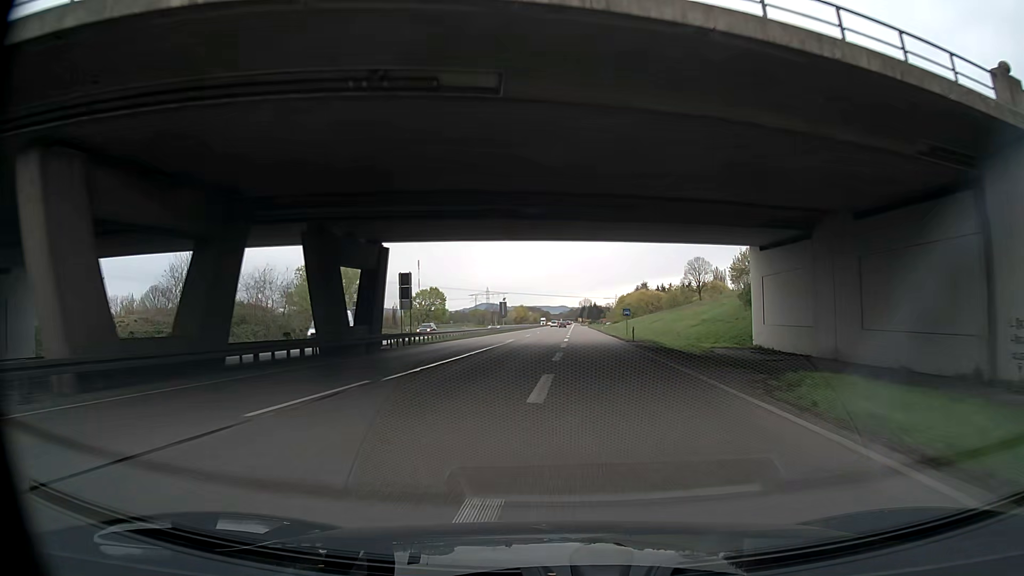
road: trunk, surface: asphalt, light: Day
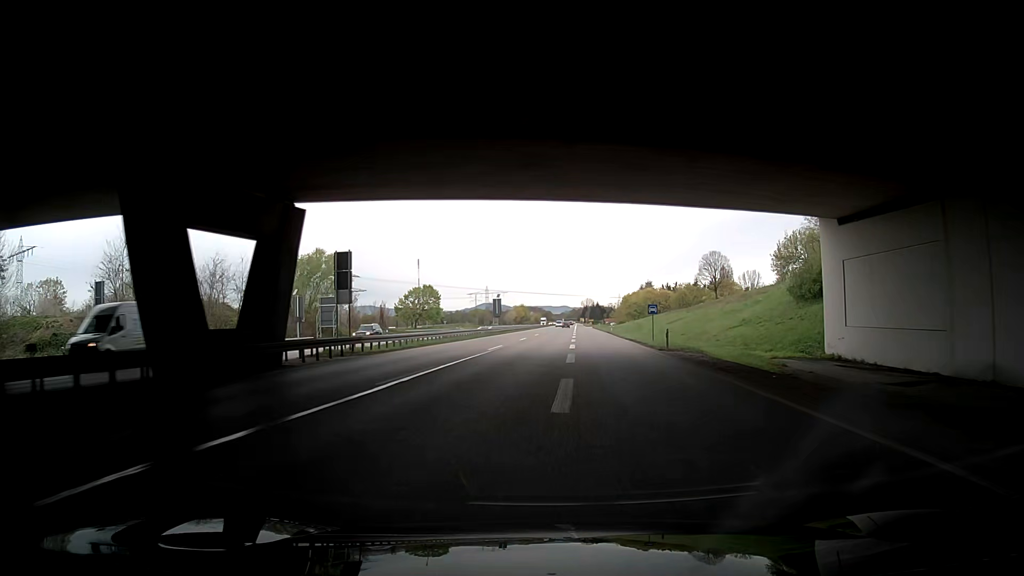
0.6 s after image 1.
(0.0, +13.4) m; 0°
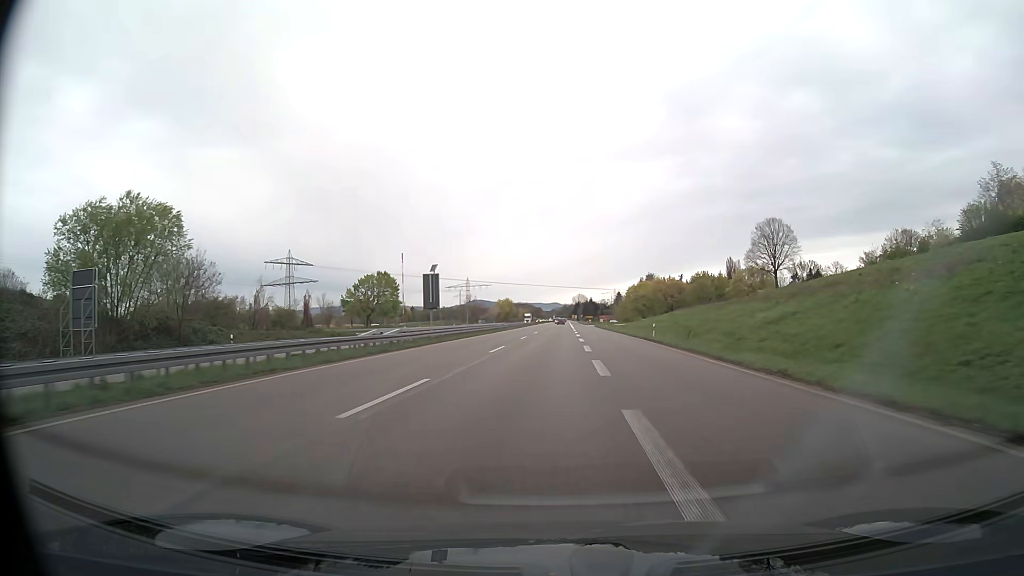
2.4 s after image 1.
(+0.5, +42.2) m; +1°
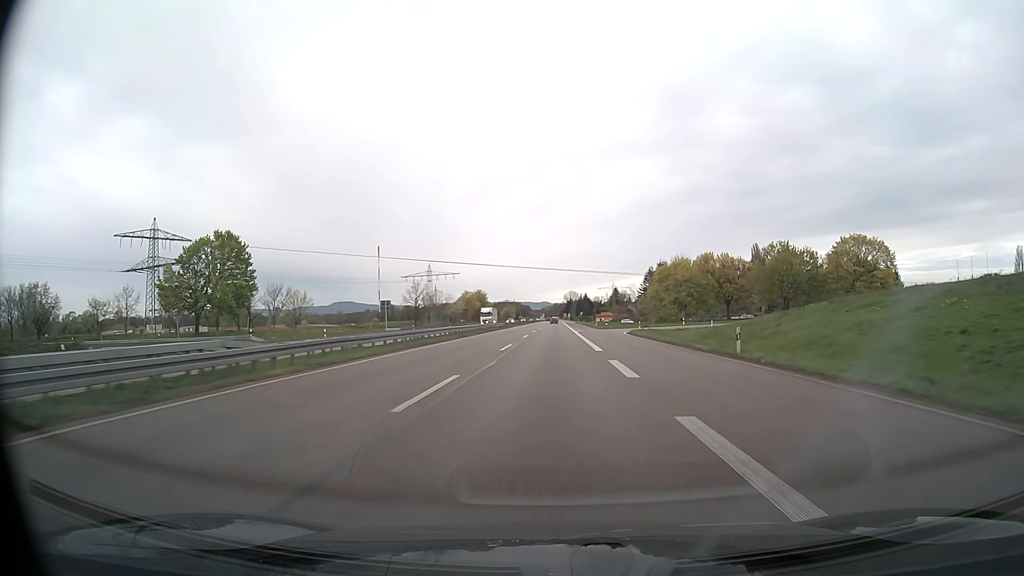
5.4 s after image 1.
(+0.8, +73.2) m; +1°
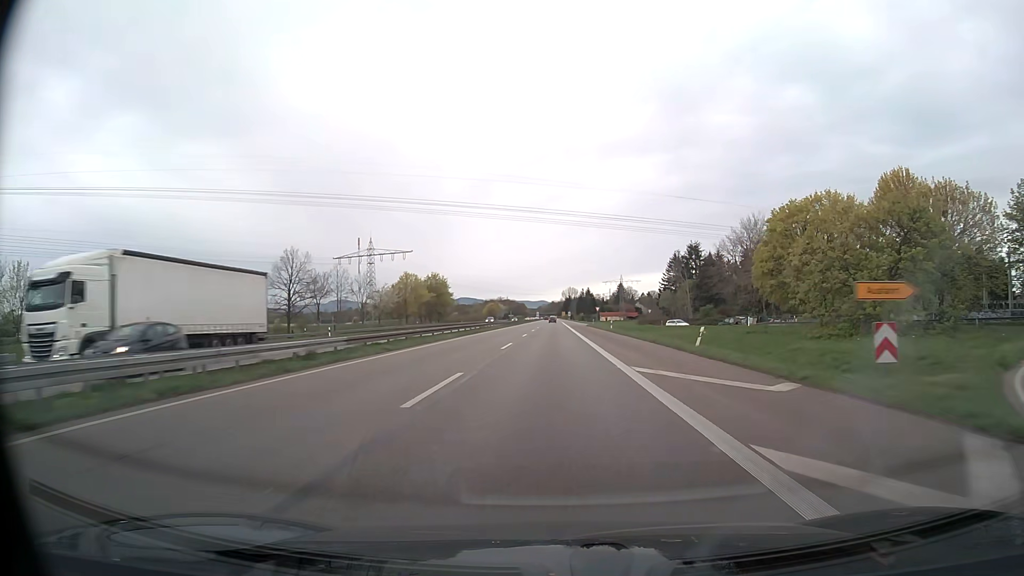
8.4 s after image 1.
(+0.1, +73.3) m; 0°
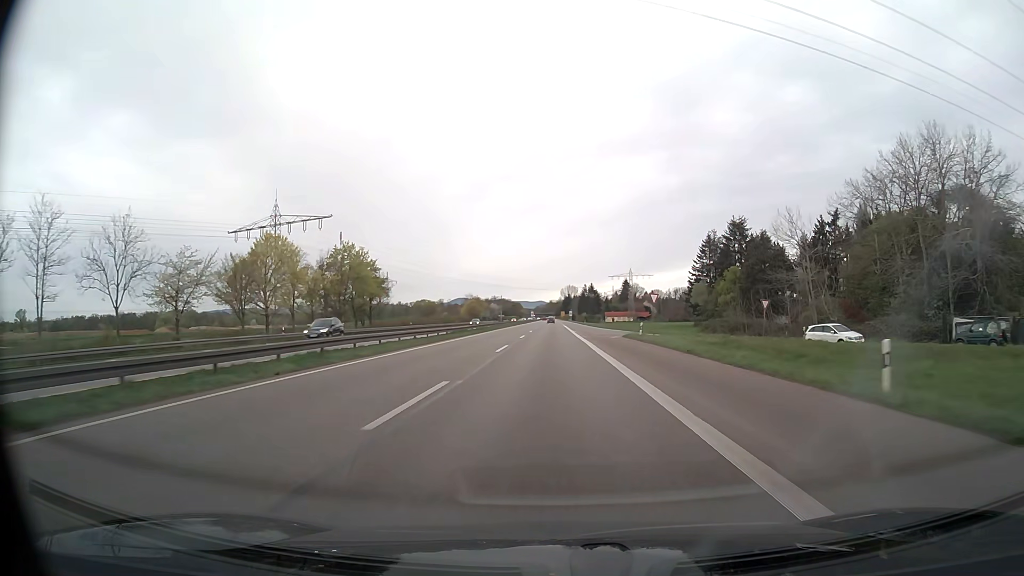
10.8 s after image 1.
(+0.1, +57.2) m; 0°
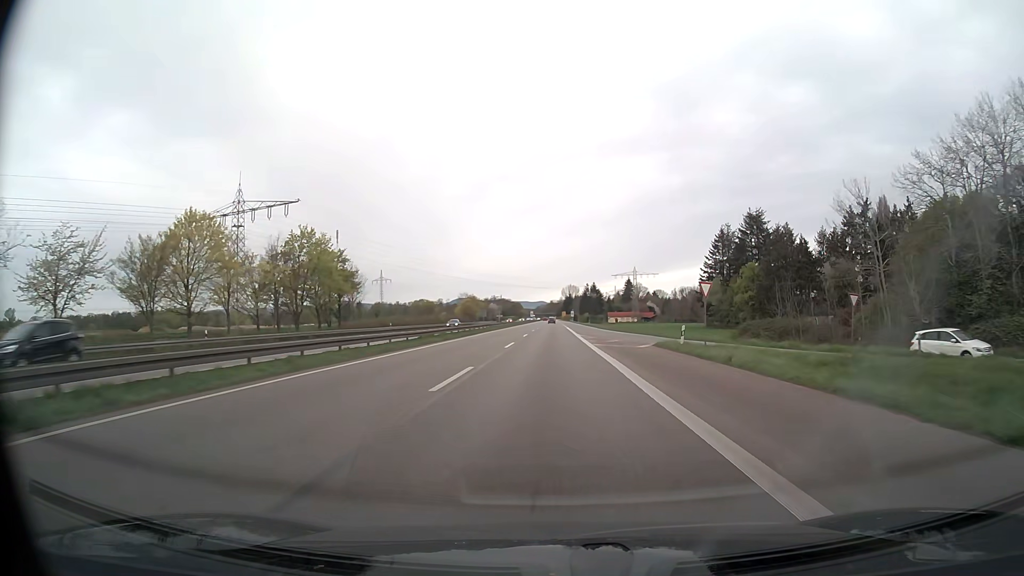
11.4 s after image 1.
(0.0, +14.1) m; 0°
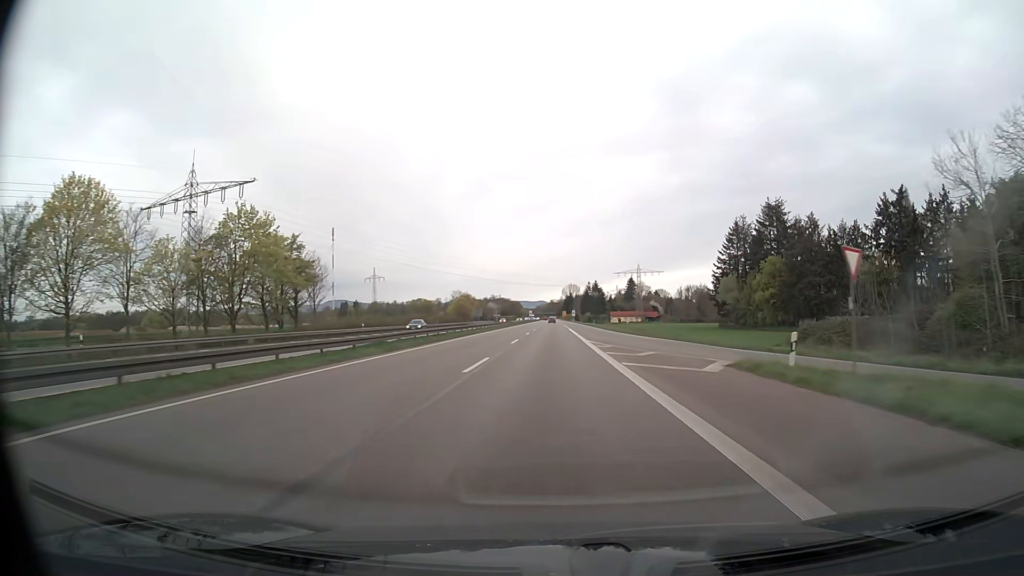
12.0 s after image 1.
(0.0, +14.1) m; 0°
(0, +10) (0, +20) (0, +30) (0, +40) (0, +50) (0, +60) (0, +70) (0, +80) (0, +90) (0, +100) m
